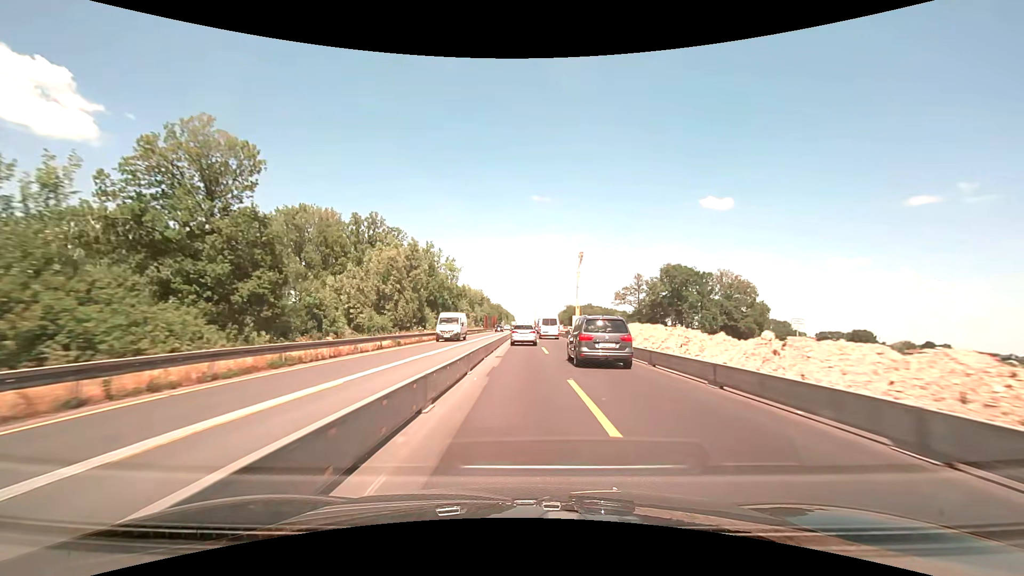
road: motorway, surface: concrete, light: Day
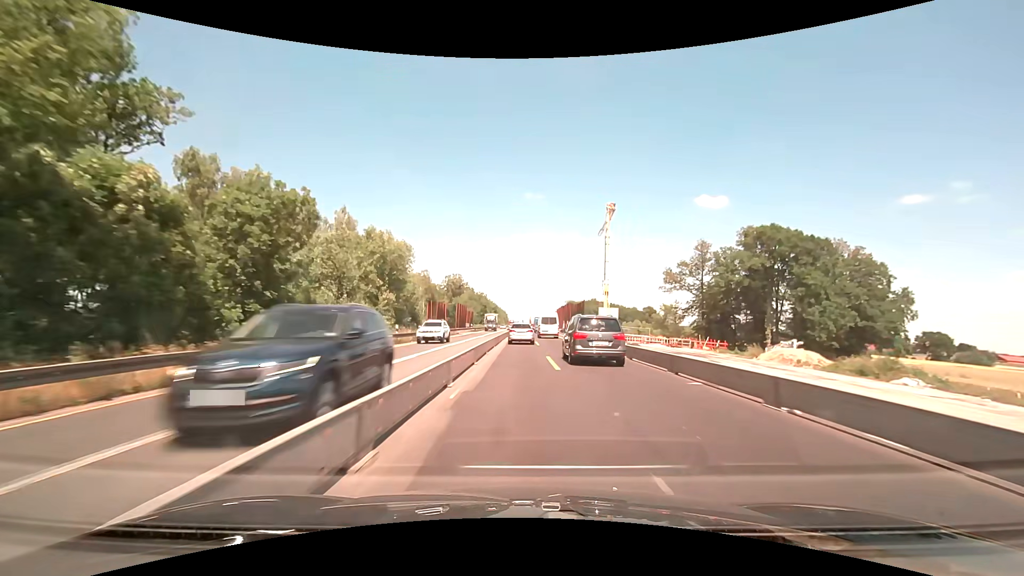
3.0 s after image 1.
(+0.3, +63.3) m; 0°
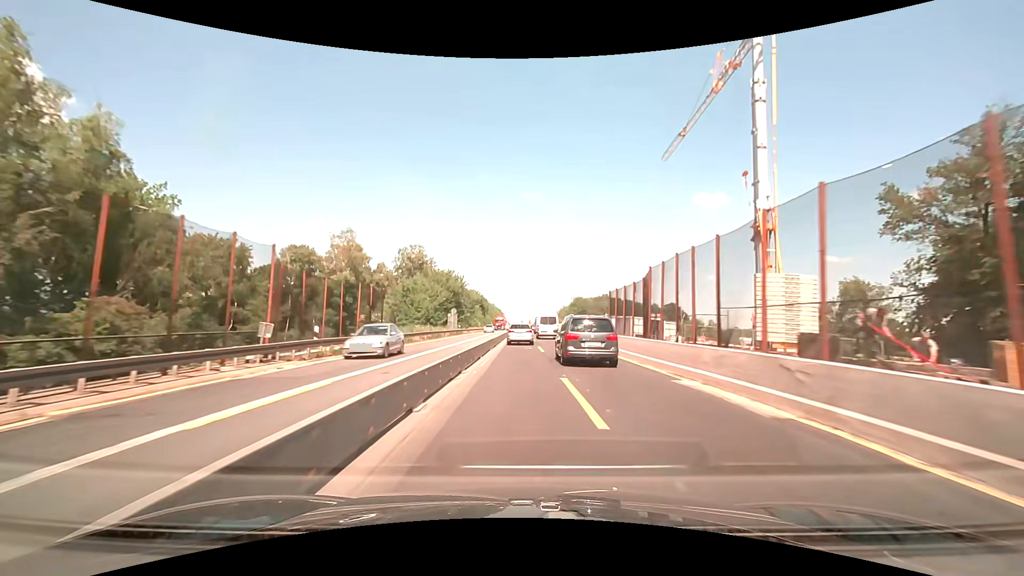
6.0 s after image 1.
(+0.2, +63.4) m; 0°
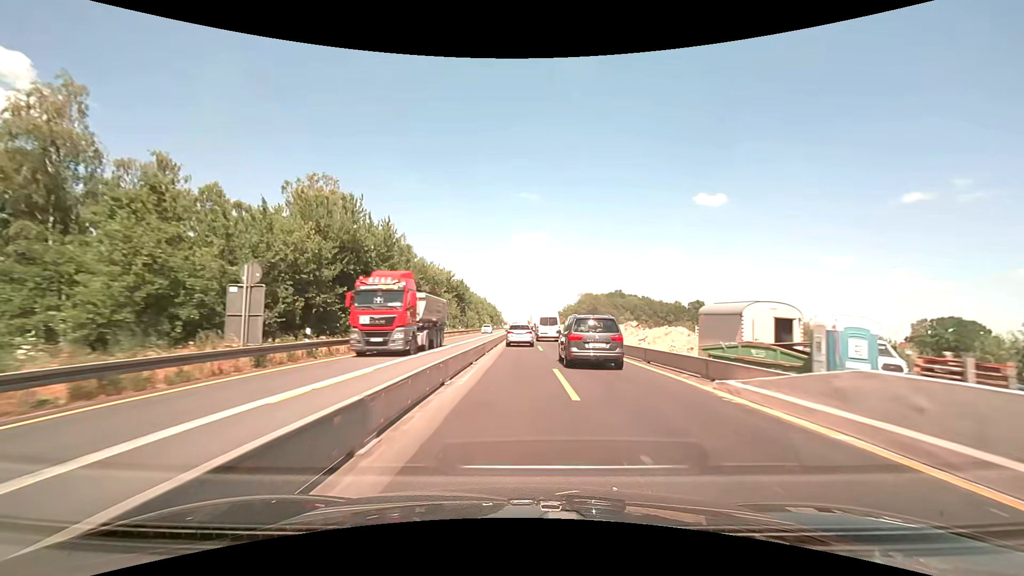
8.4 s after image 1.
(0.0, +50.5) m; 0°
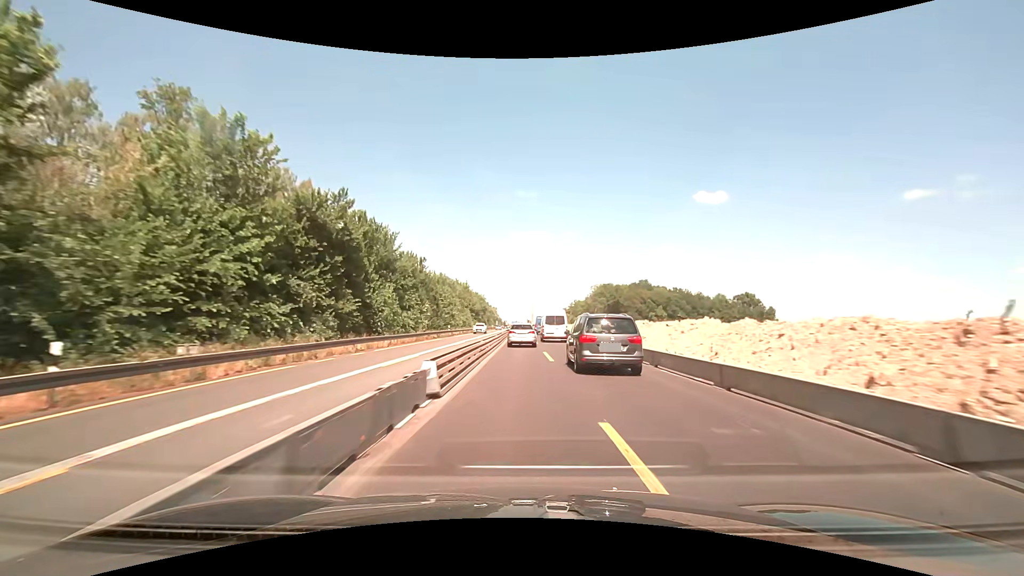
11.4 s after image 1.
(0.0, +62.0) m; 0°
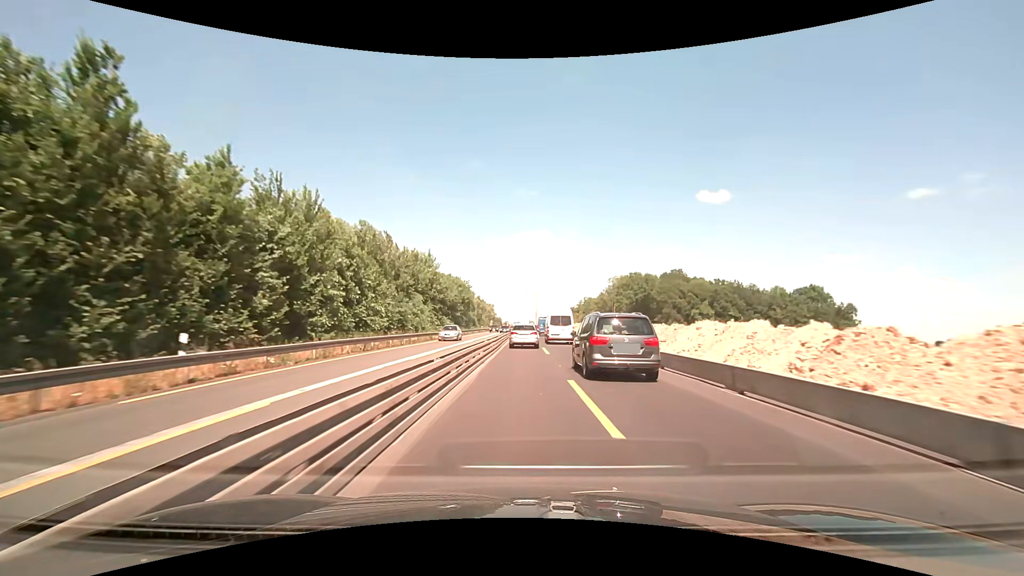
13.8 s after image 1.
(-0.1, +48.7) m; 0°
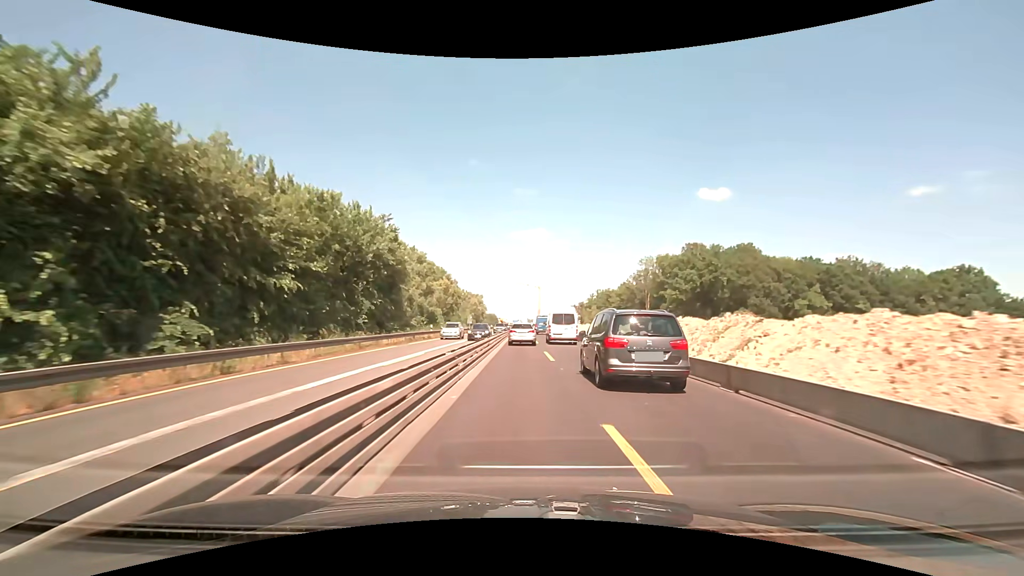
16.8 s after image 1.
(+0.1, +60.1) m; 0°
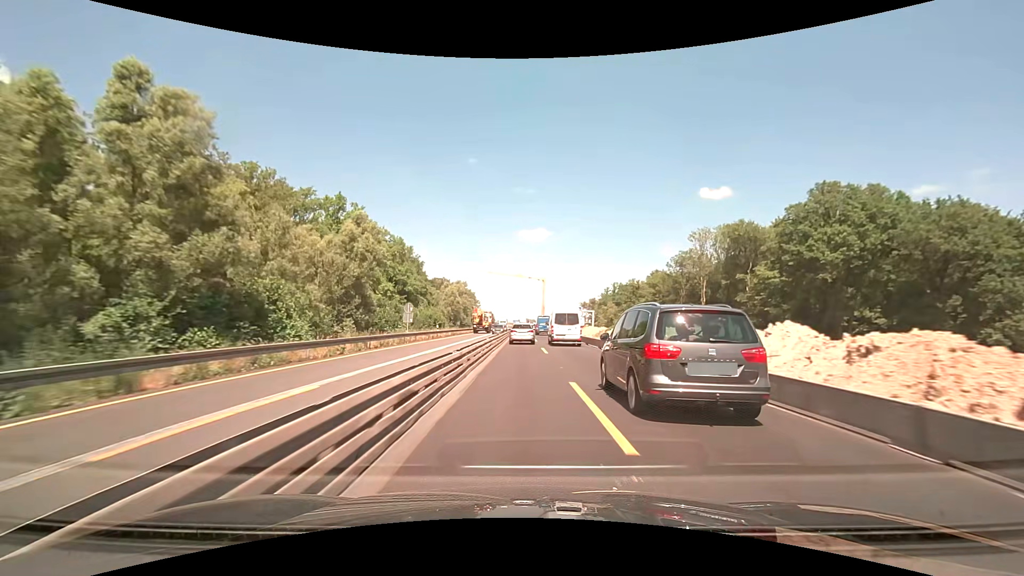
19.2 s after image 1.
(0.0, +49.1) m; 0°
(0, +10) (0, +20) (0, +30) (0, +40) (0, +50) (0, +60) (0, +70) (0, +80) (0, +90) (0, +100) m
